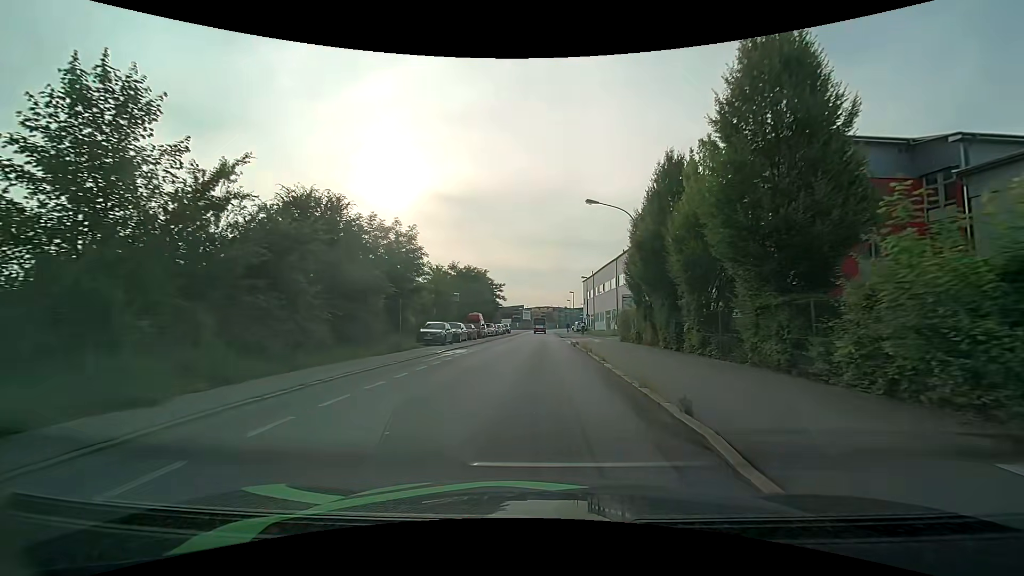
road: residential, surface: asphalt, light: Day
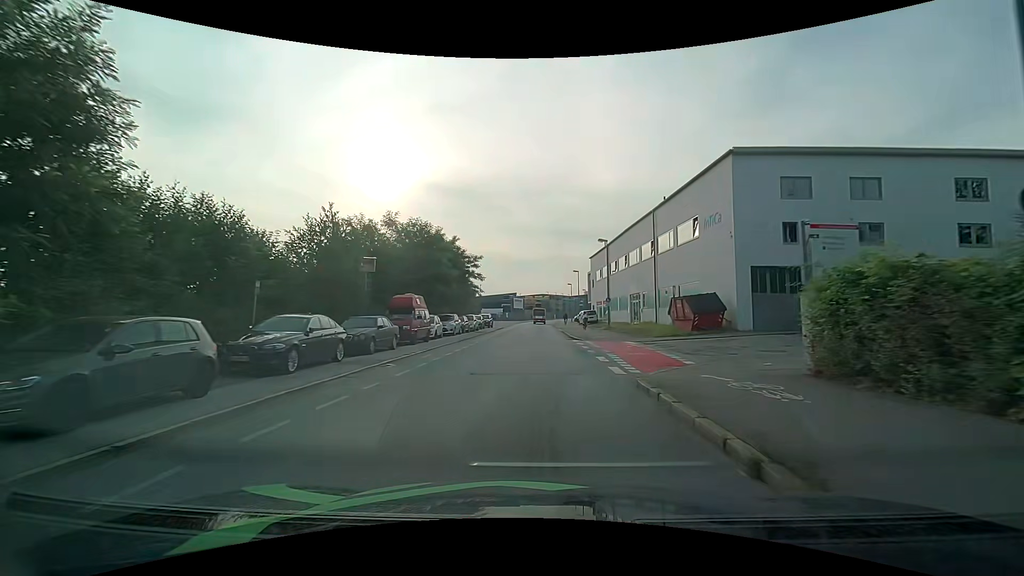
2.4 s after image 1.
(+0.4, +24.6) m; +1°
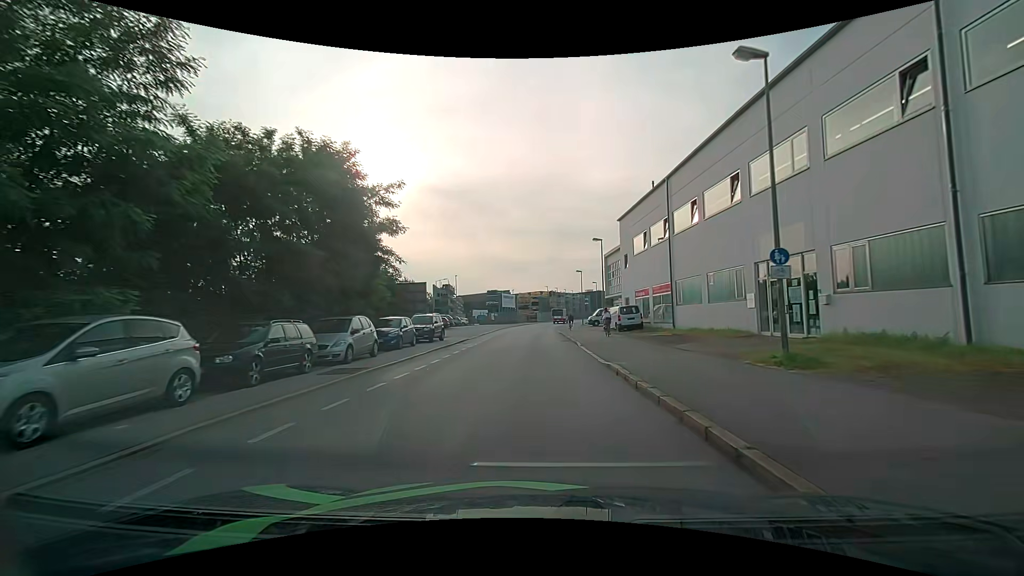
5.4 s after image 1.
(+0.1, +30.4) m; 0°
(0, +10) (0, +20) (0, +30) (0, +40) (0, +50) (0, +60) (0, +70) (+1, +80) (+3, +90) (+5, +100) m
